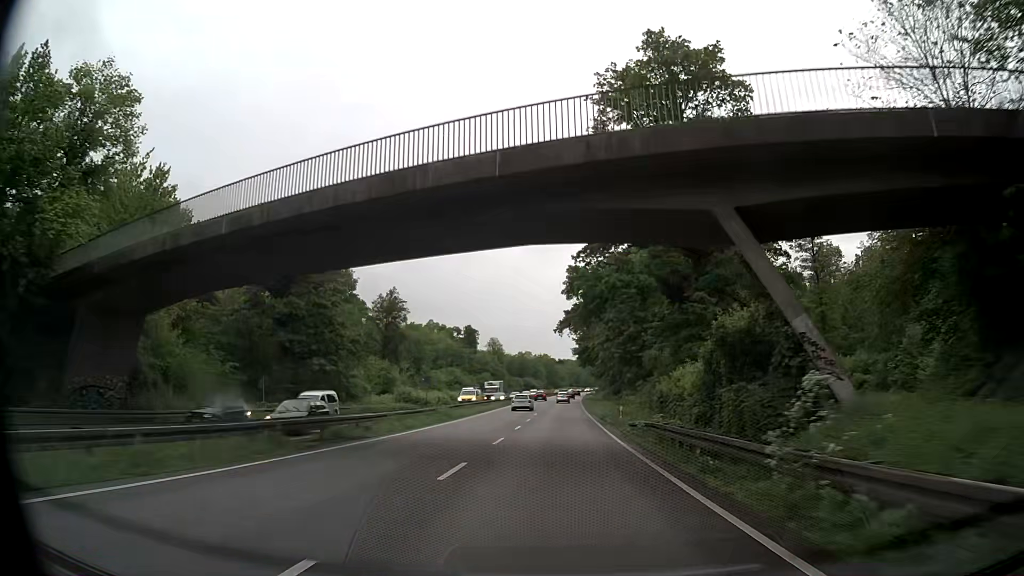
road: trunk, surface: asphalt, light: Day
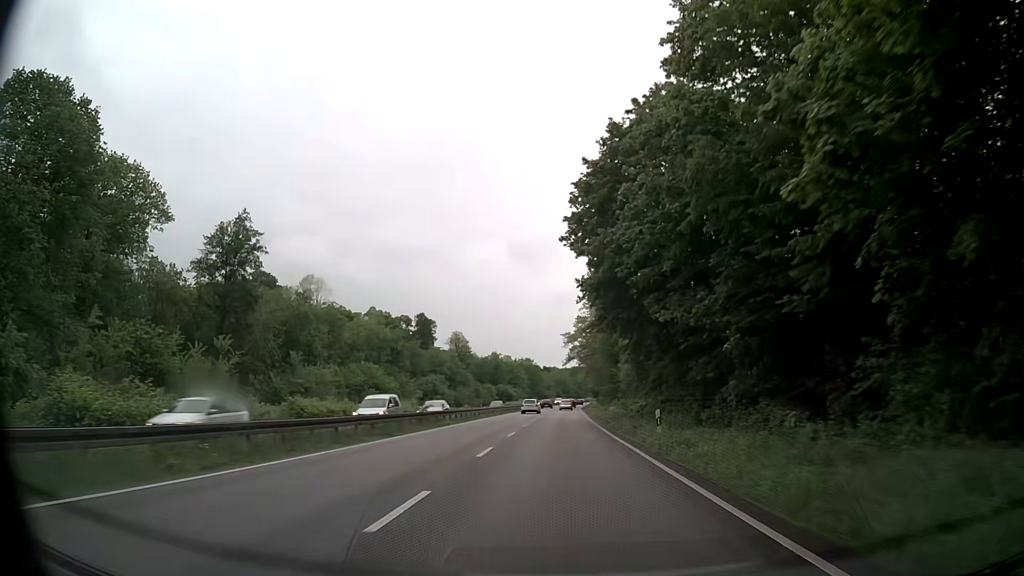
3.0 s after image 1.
(+0.6, +59.1) m; +1°
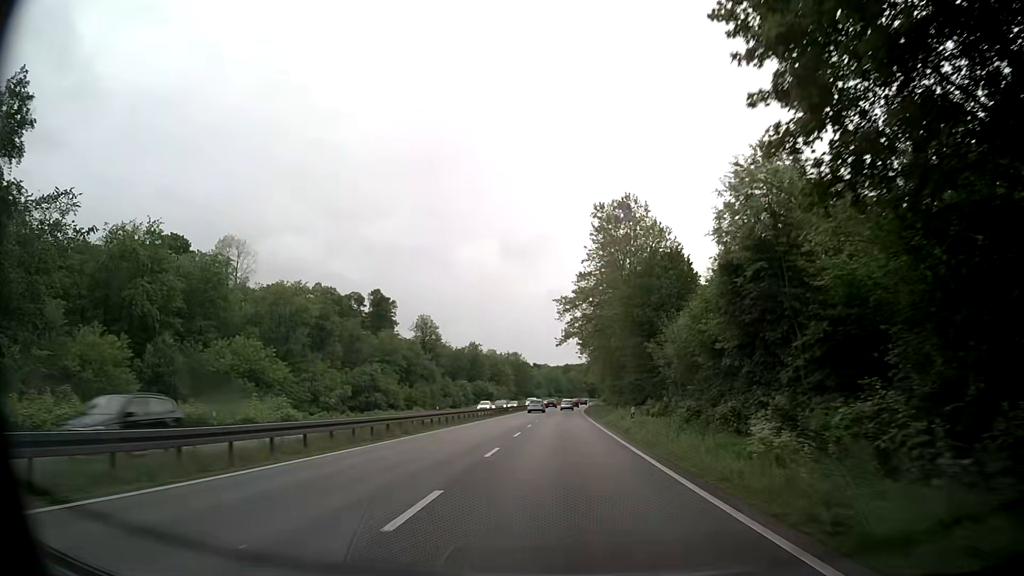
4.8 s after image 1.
(+0.3, +36.0) m; +1°
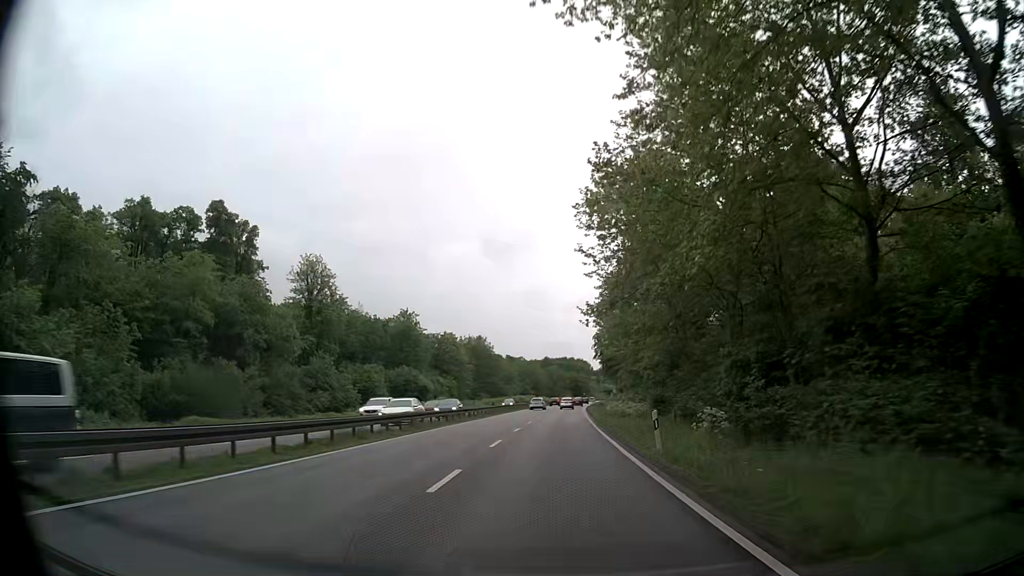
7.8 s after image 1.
(+0.5, +60.3) m; +1°
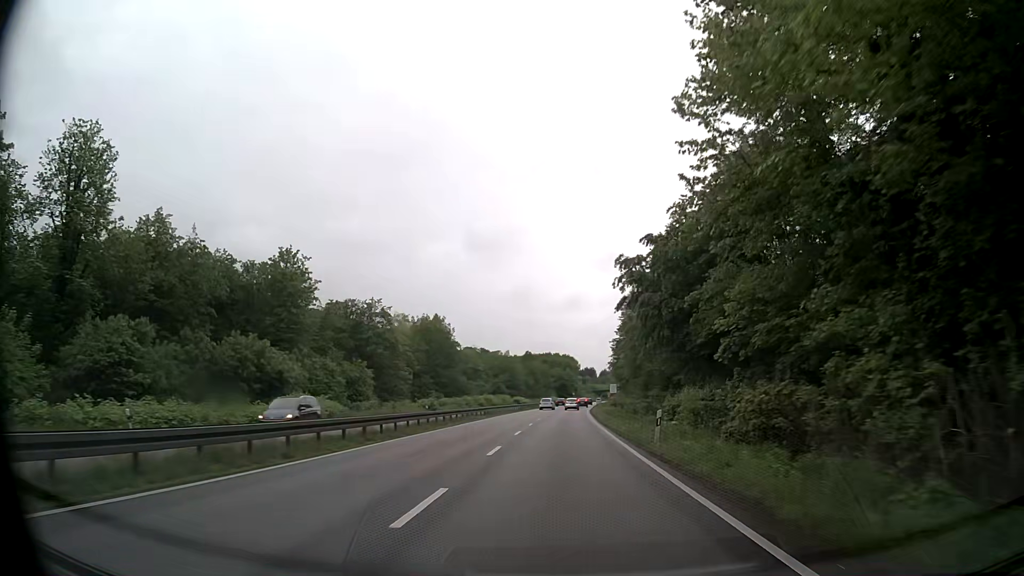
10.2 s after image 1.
(+0.5, +47.8) m; +1°
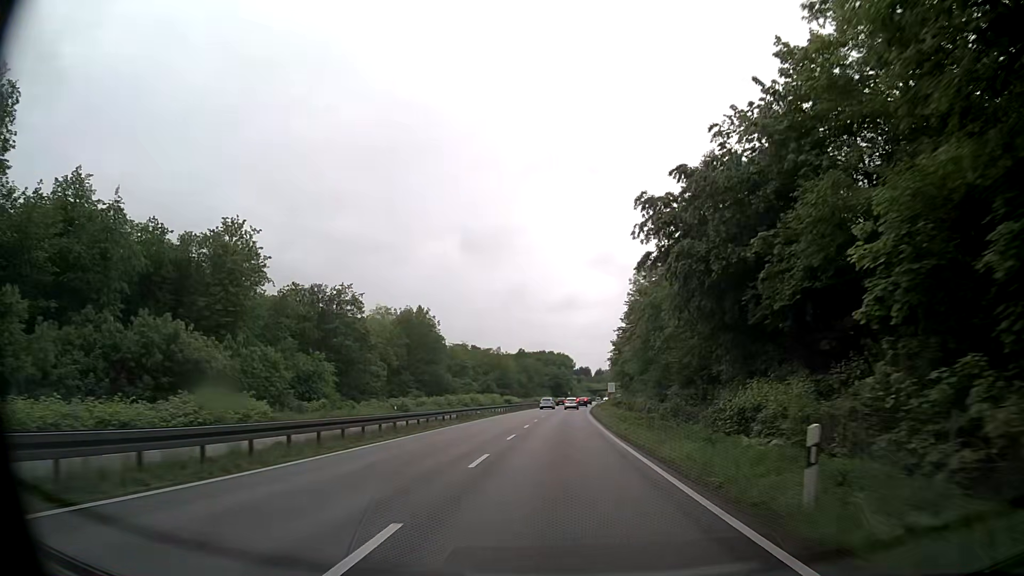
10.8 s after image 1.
(0.0, +11.9) m; 0°
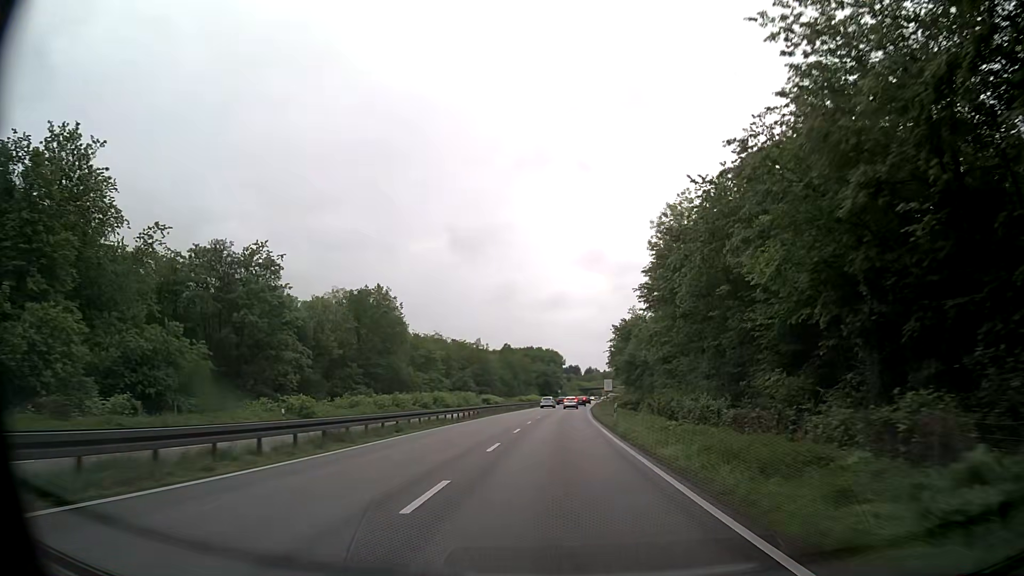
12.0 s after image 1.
(+0.3, +23.3) m; +1°
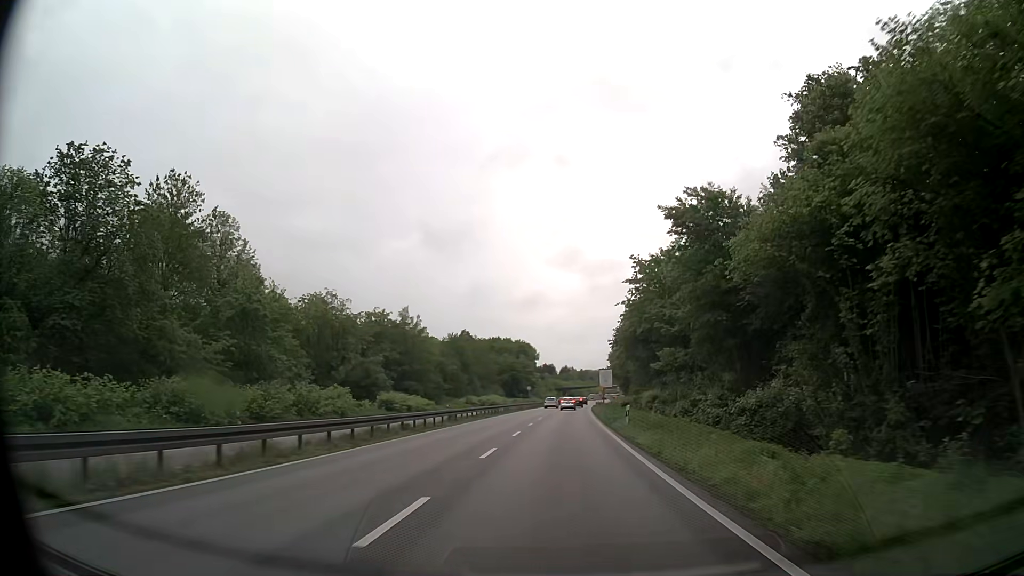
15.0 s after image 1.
(+1.1, +55.7) m; +2°
(0, +10) (0, +20) (0, +30) (+1, +40) (+1, +50) (+1, +60) (+2, +70) (+2, +80) (+3, +90) (+4, +100) m
